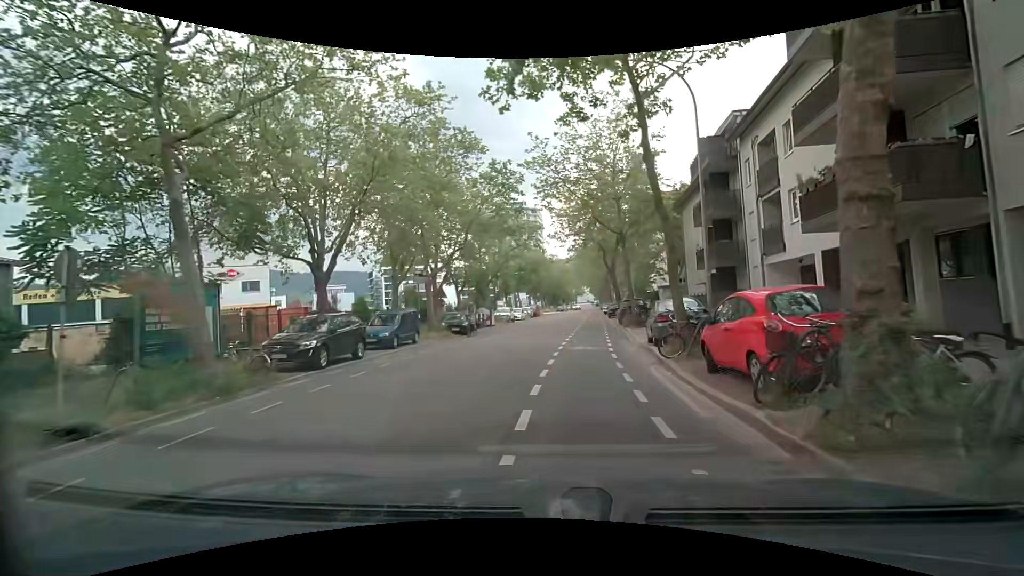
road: tertiary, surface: asphalt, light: Day
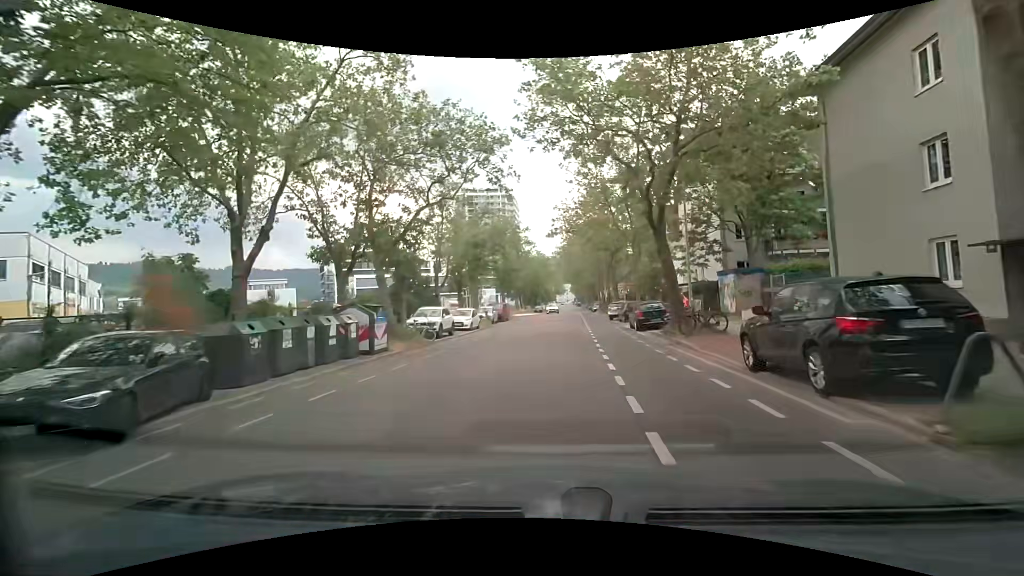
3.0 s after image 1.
(-0.1, +25.6) m; 0°
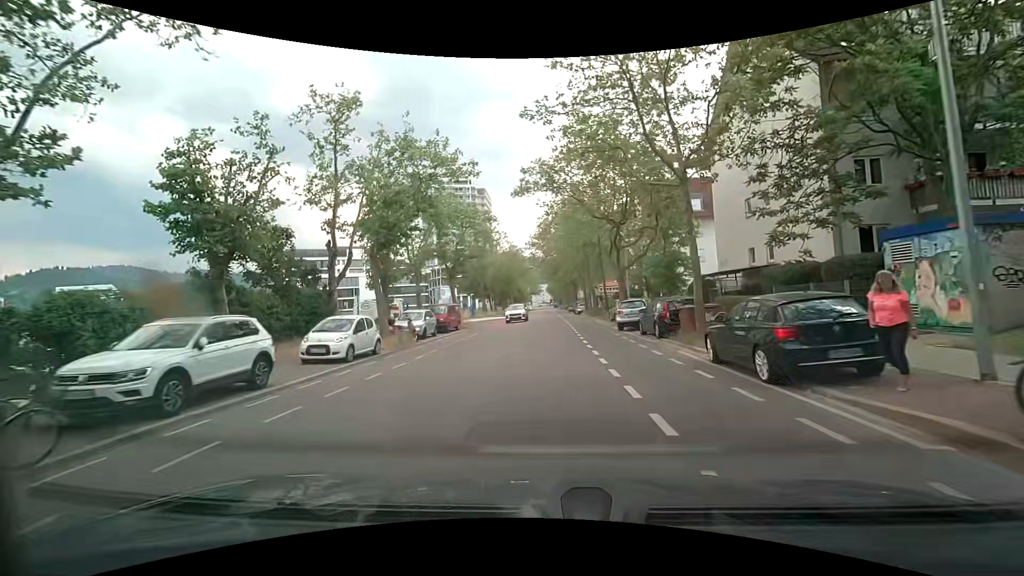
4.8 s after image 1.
(+0.8, +17.3) m; +3°
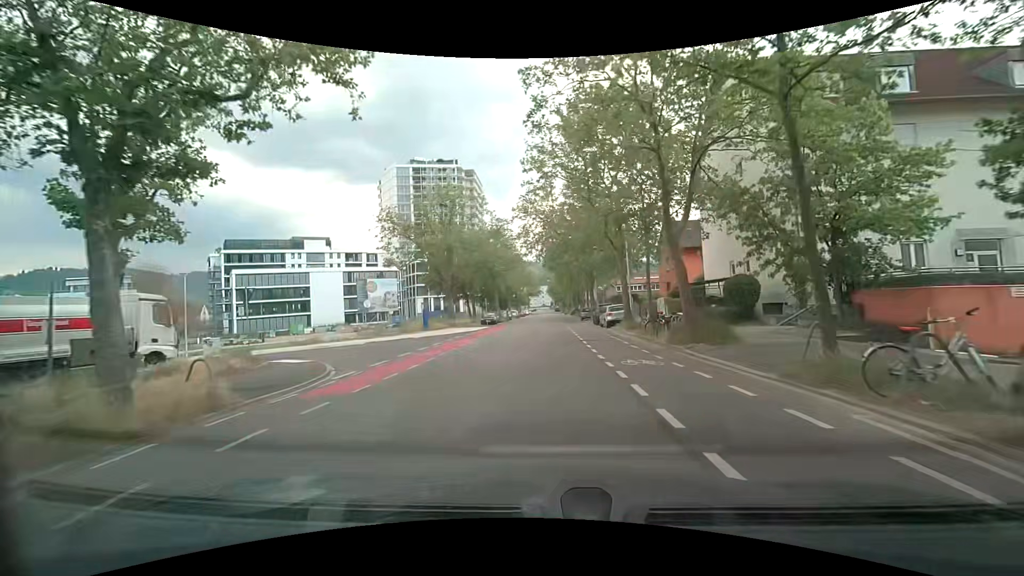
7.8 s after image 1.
(+0.2, +31.6) m; -1°
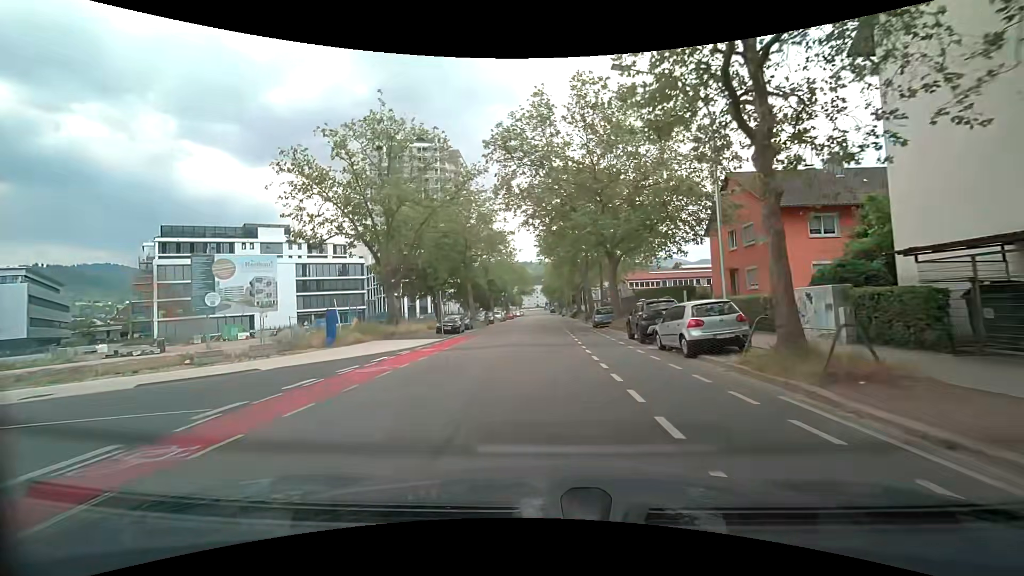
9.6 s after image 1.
(+0.4, +20.5) m; +2°
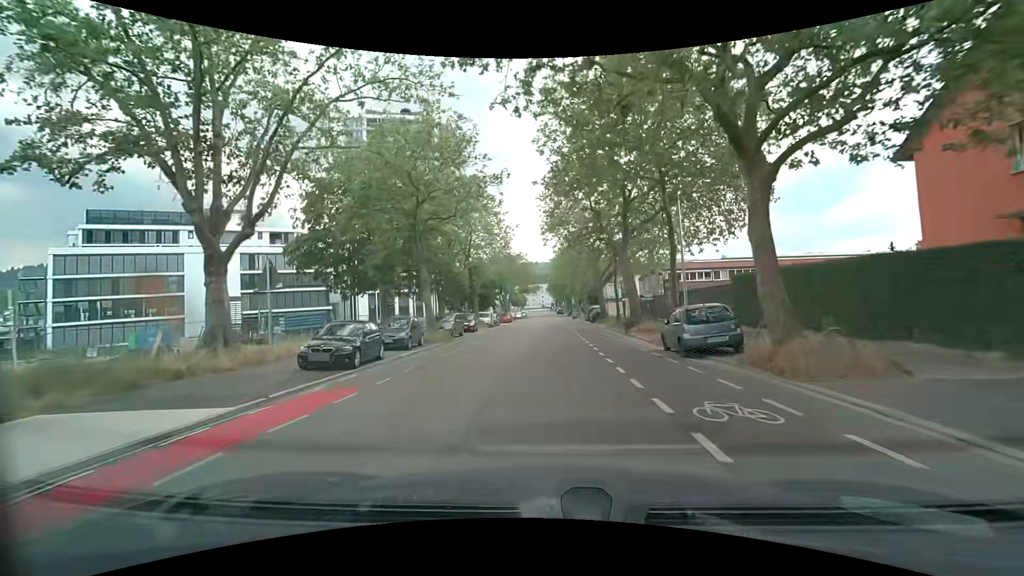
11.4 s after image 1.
(-0.2, +20.8) m; -1°
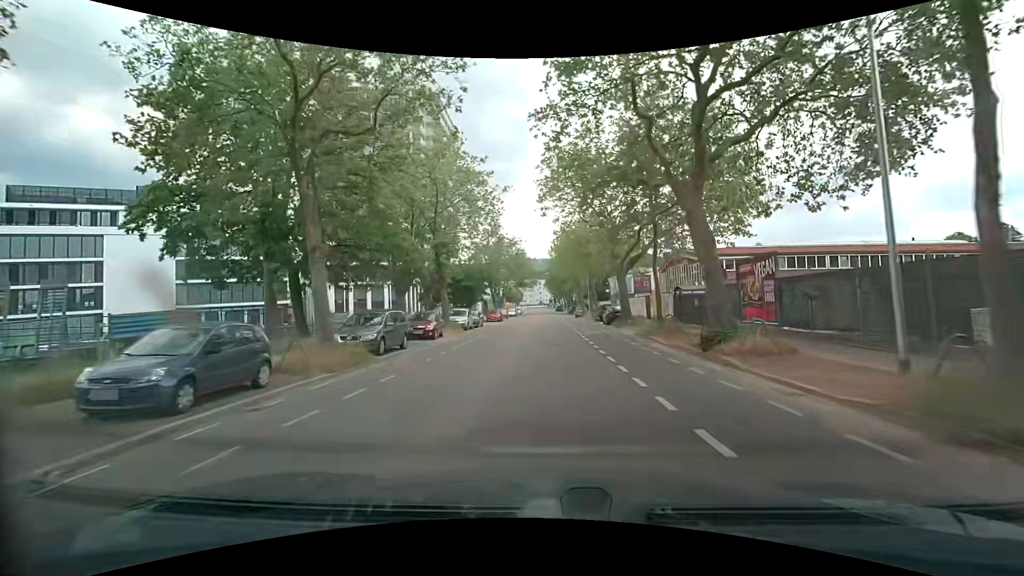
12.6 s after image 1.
(0.0, +13.8) m; 0°
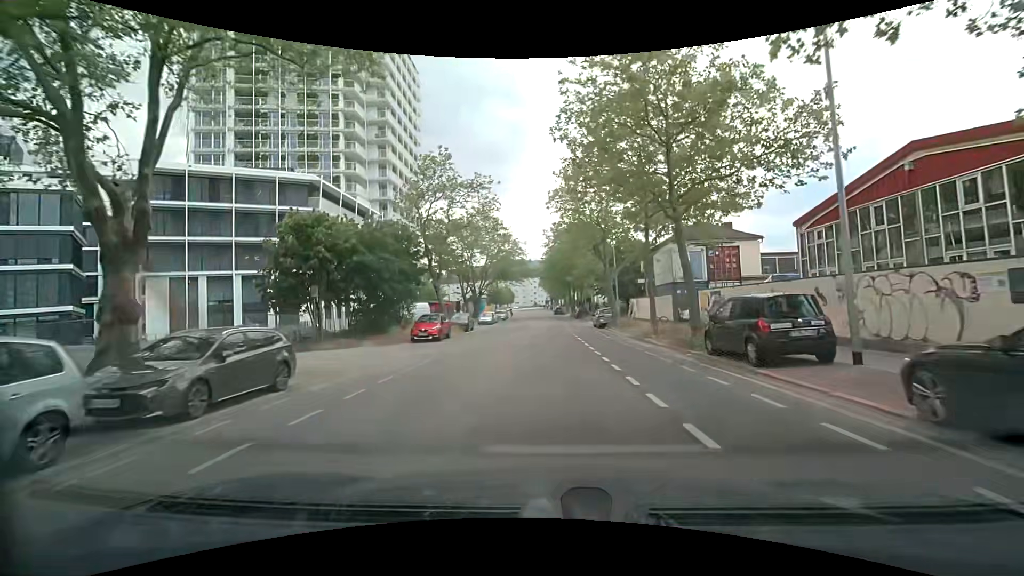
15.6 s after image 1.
(+0.3, +33.7) m; +1°
(0, +10) (0, +20) (0, +30) (0, +40) (0, +50) (0, +60) (0, +70) (0, +80) (-1, +90) (-1, +100) m
